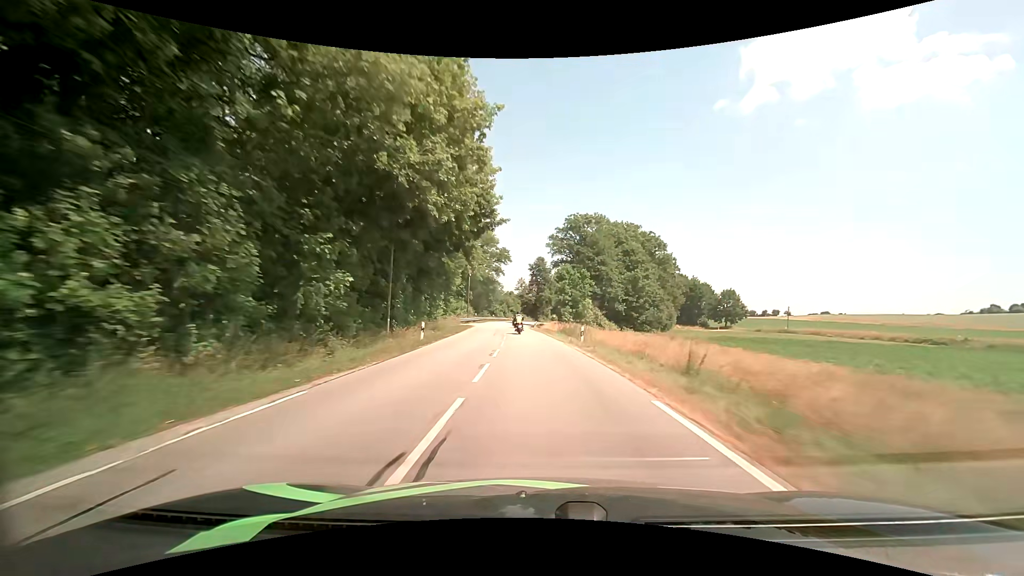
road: secondary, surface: asphalt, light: Day
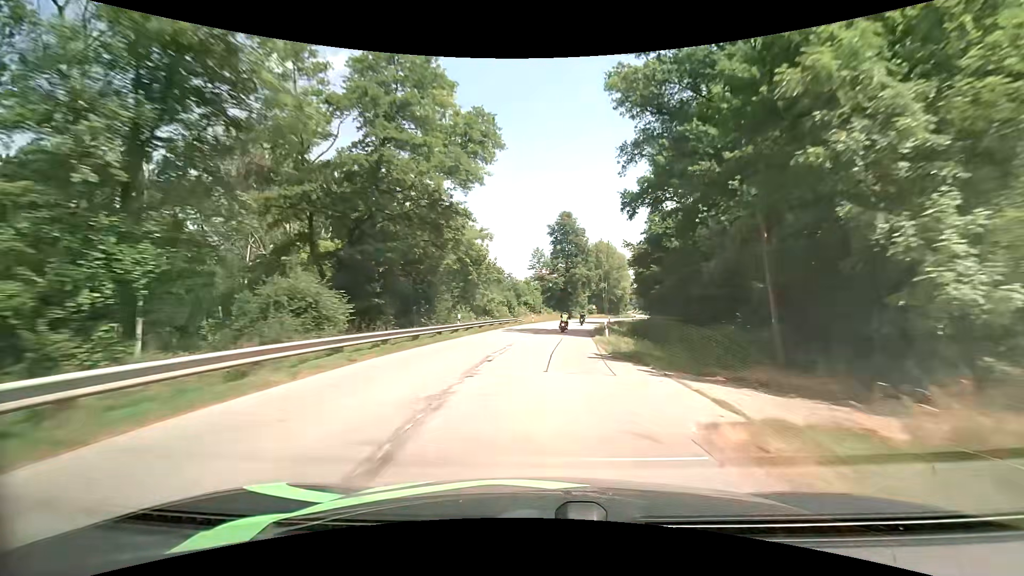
(-3.1, +68.2) m; -2°
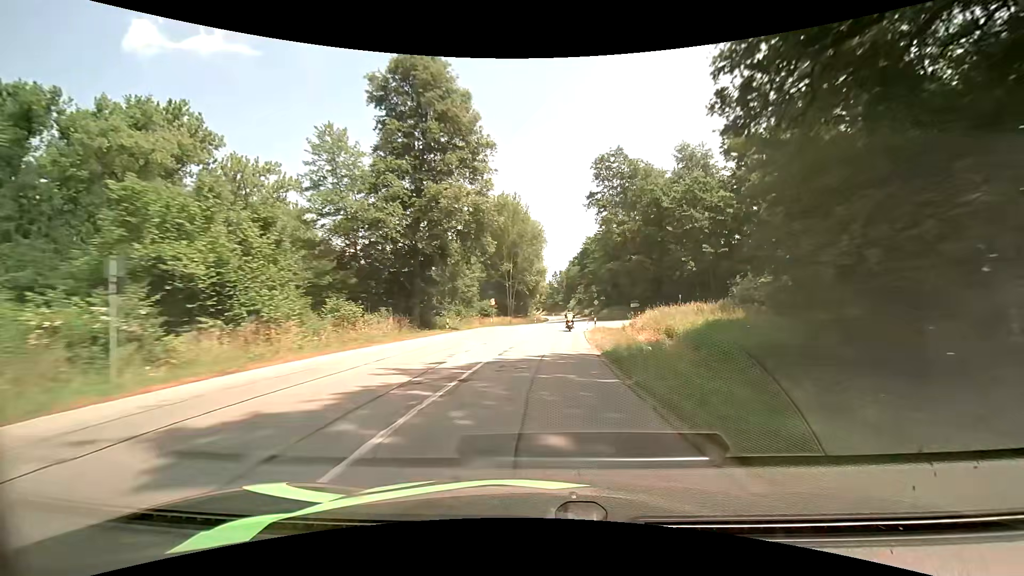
(+6.5, +66.7) m; +12°
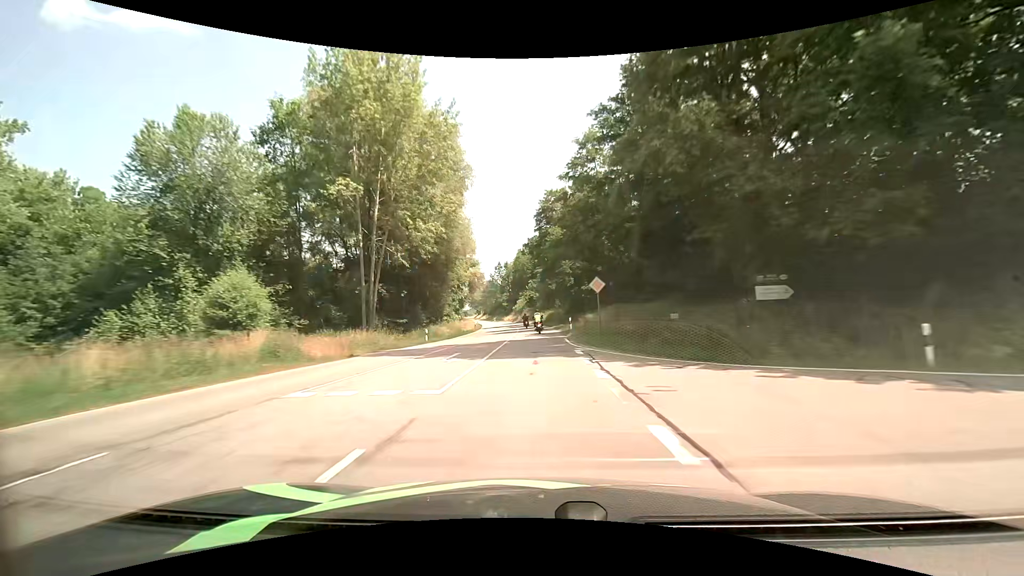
(+3.2, +55.3) m; +6°
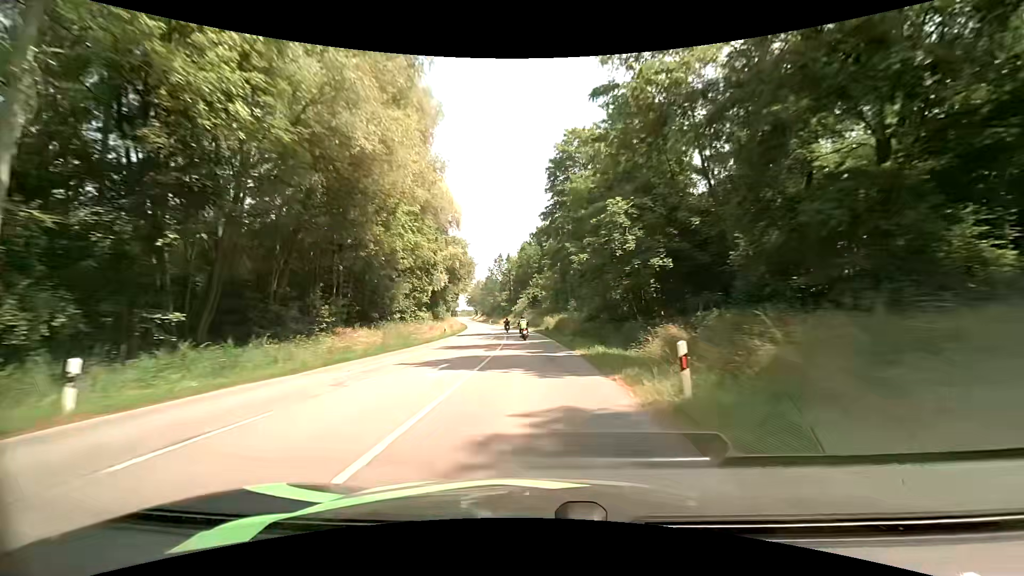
(-0.1, +27.8) m; -1°
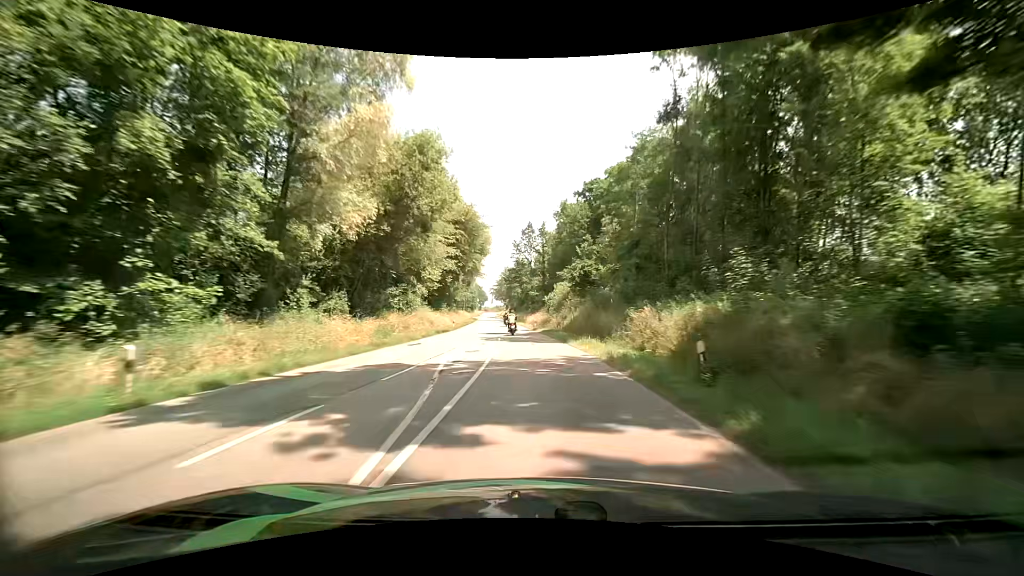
(-0.9, +42.3) m; -3°
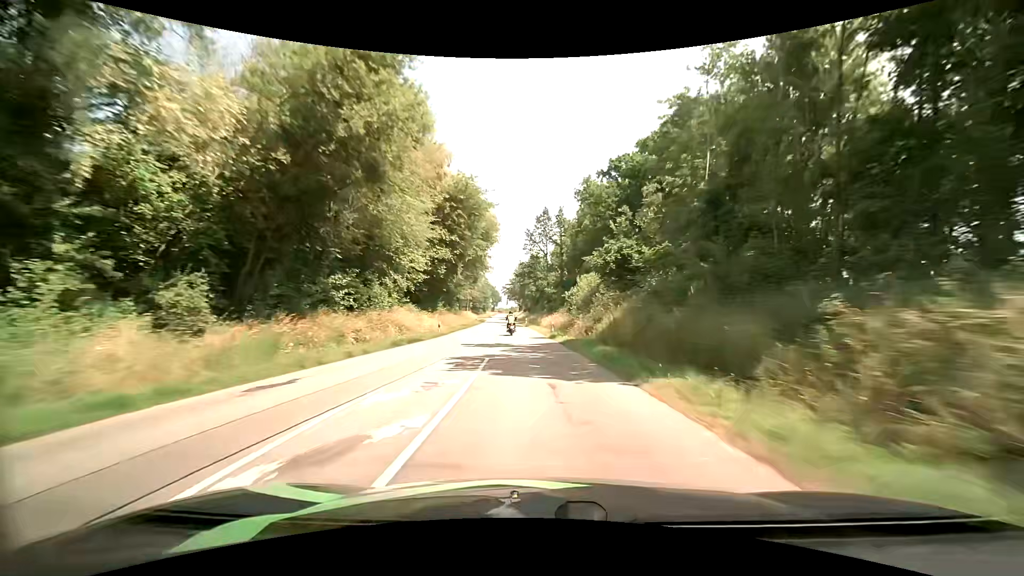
(-0.2, +14.3) m; -2°
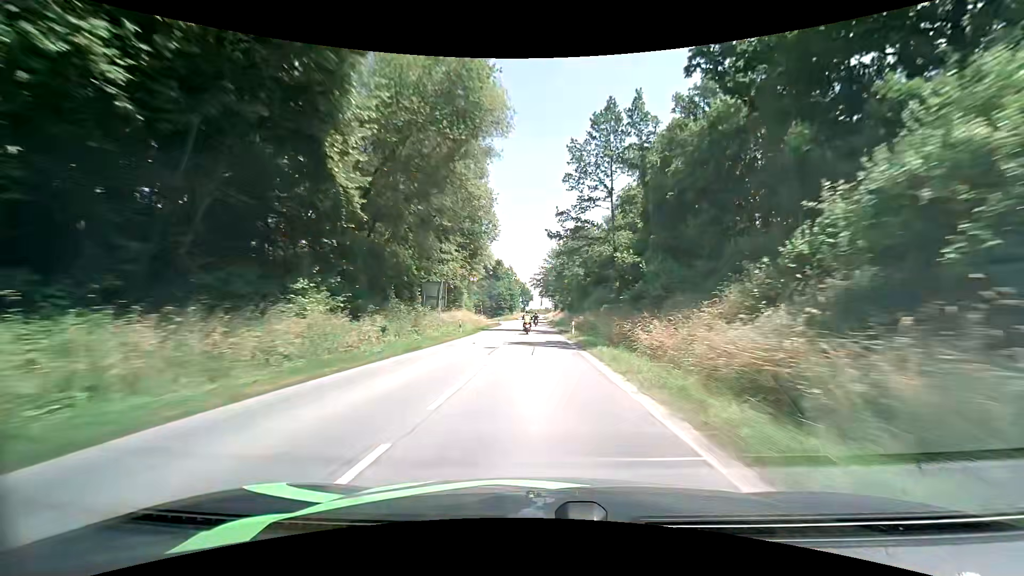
(-2.0, +43.0) m; -5°
(0, +10) (0, +20) (0, +30) (0, +40) (0, +50) (0, +60) (0, +70) (0, +80) (0, +90) (0, +100) m
